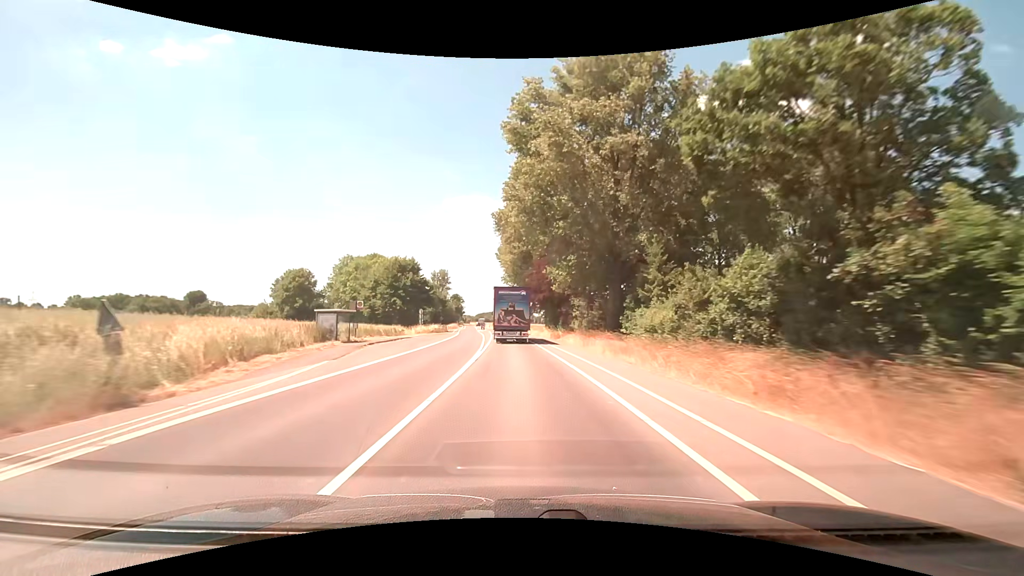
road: secondary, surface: asphalt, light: Day
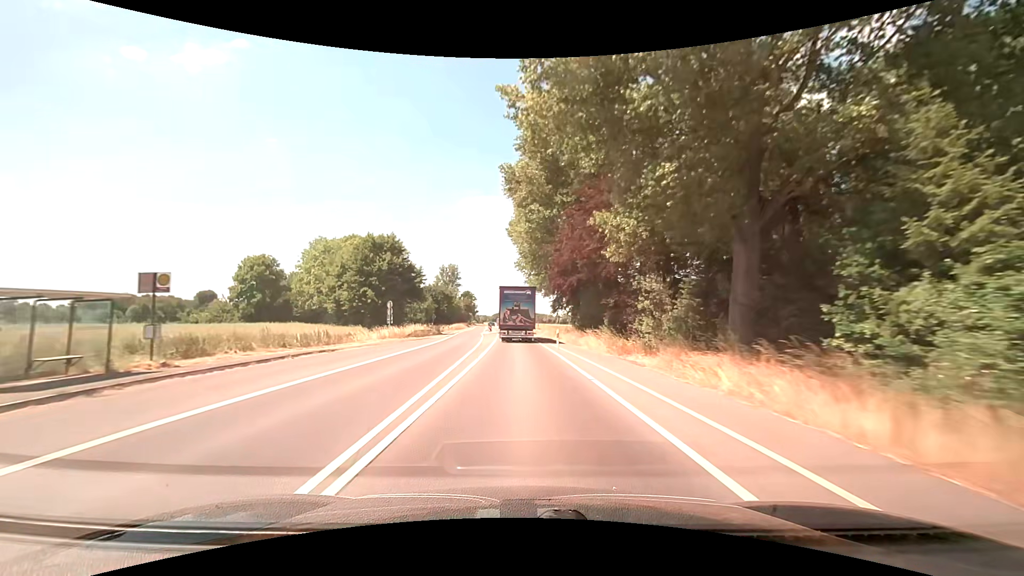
(-0.6, +24.9) m; -2°
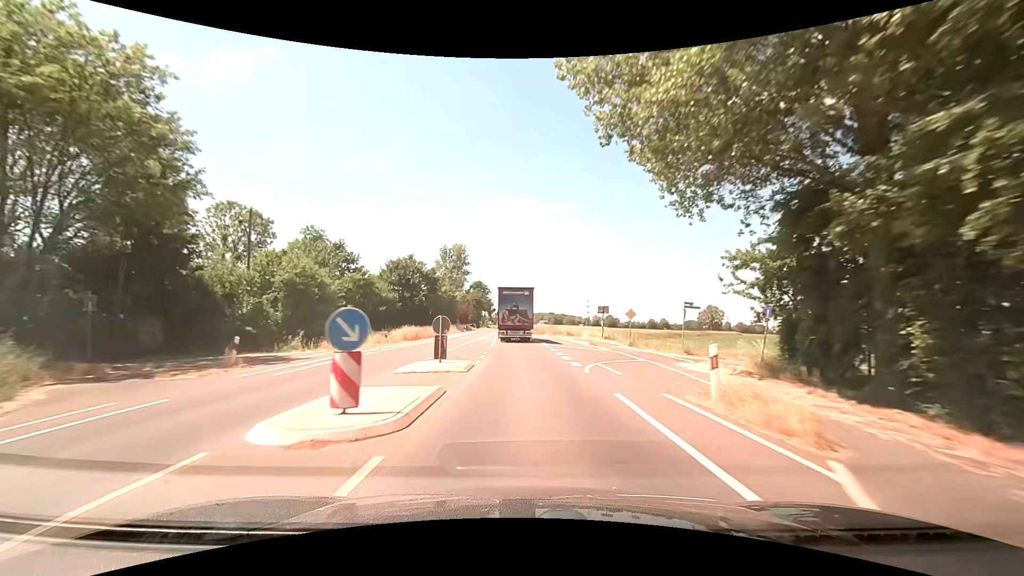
(-1.5, +62.4) m; -3°
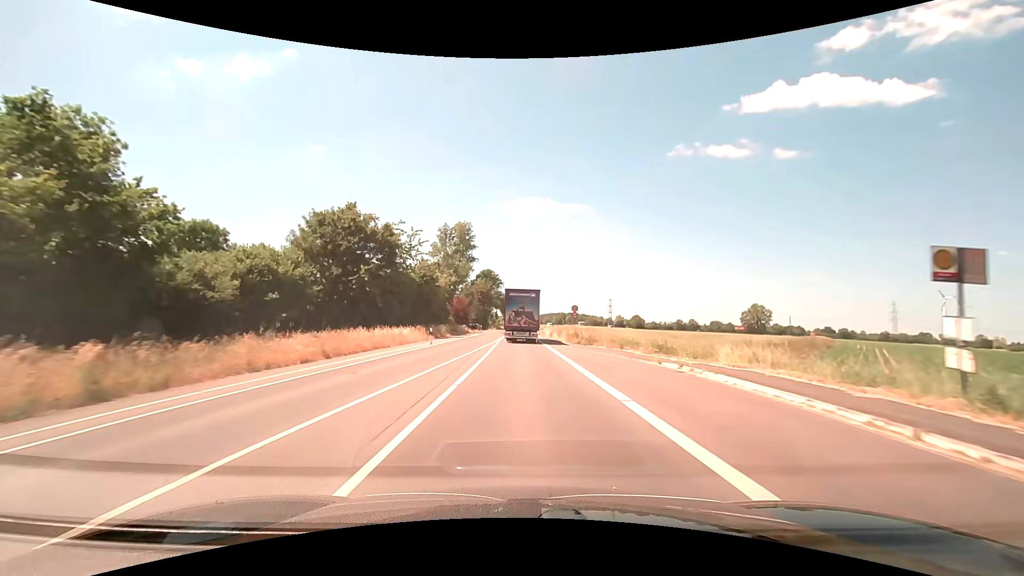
(-0.7, +37.4) m; -2°
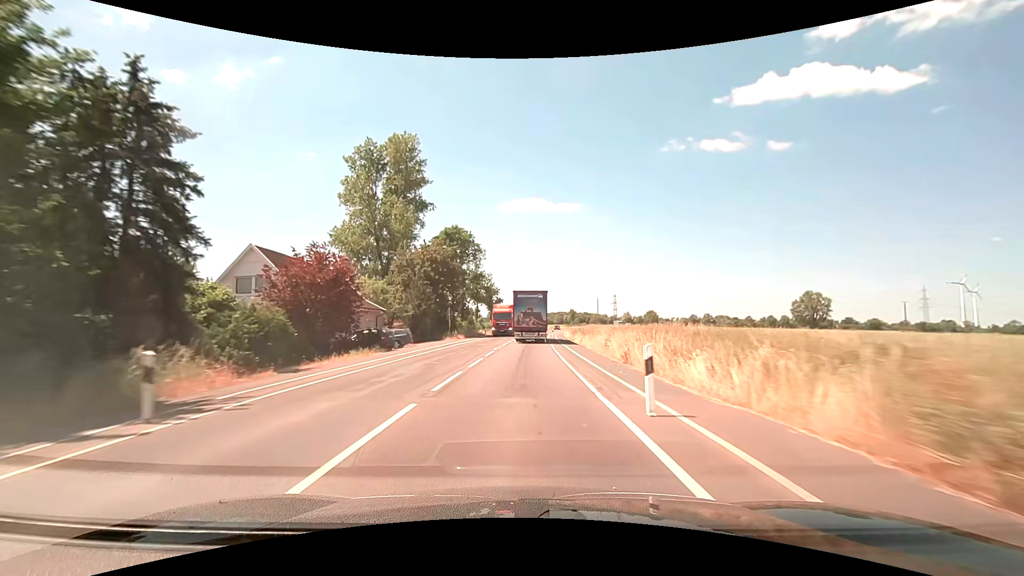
(-0.2, +62.4) m; 0°
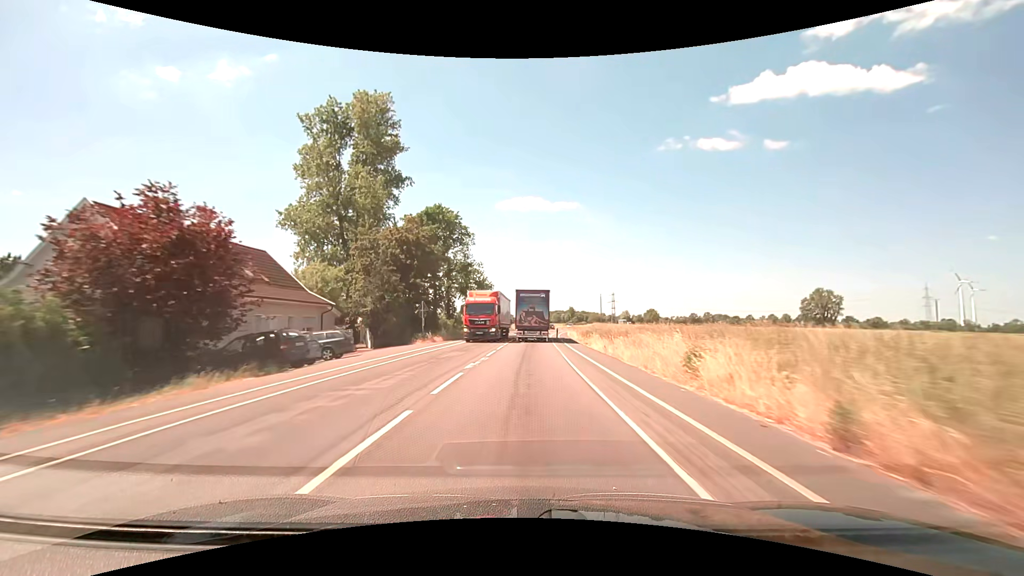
(0.0, +12.5) m; 0°
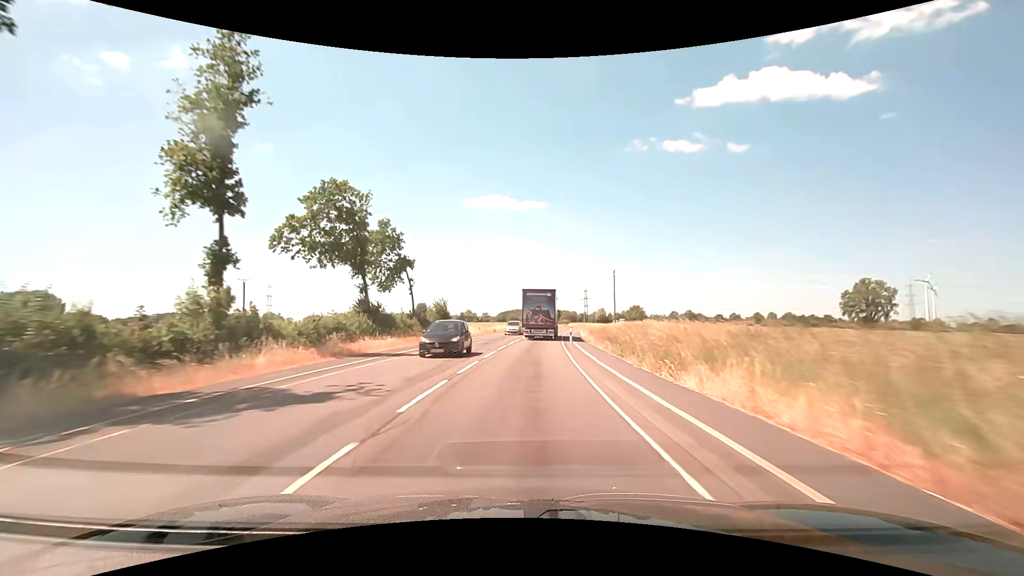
(+1.7, +62.4) m; +4°
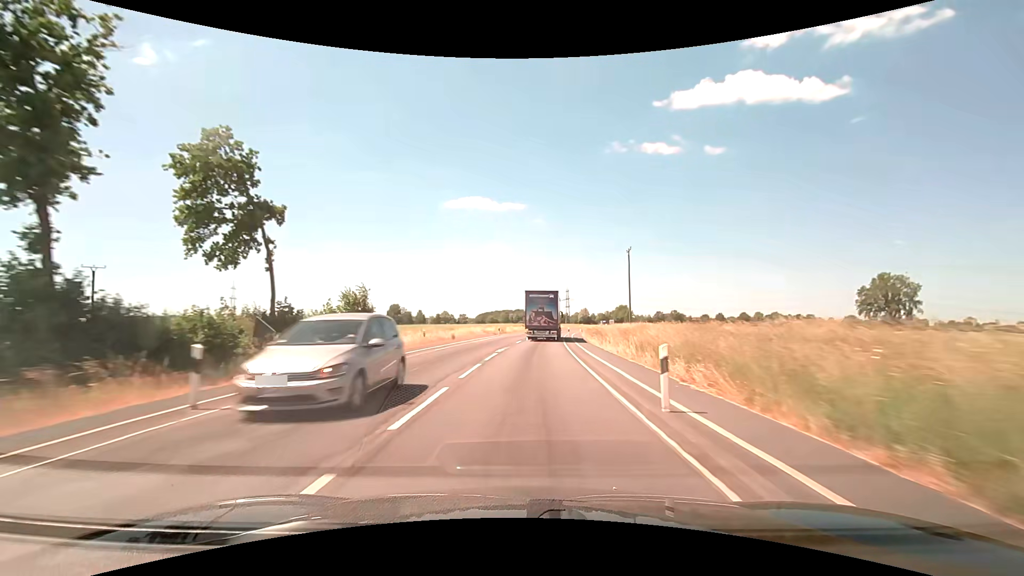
(+0.4, +25.0) m; +2°
(0, +10) (0, +20) (+1, +30) (+1, +40) (+2, +50) (+3, +60) (+4, +70) (+6, +80) (+7, +90) (+9, +100) m
